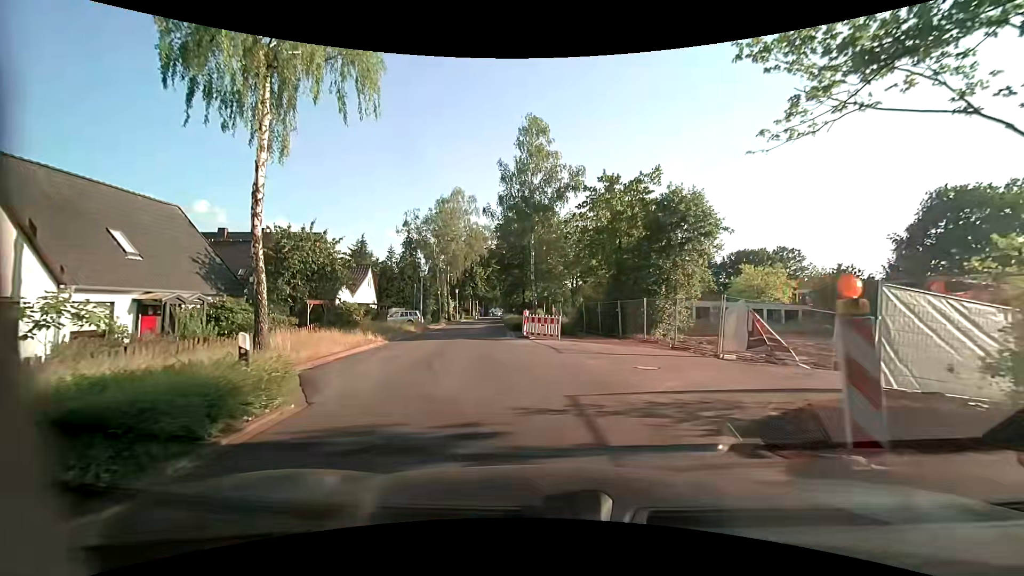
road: unclassified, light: Day
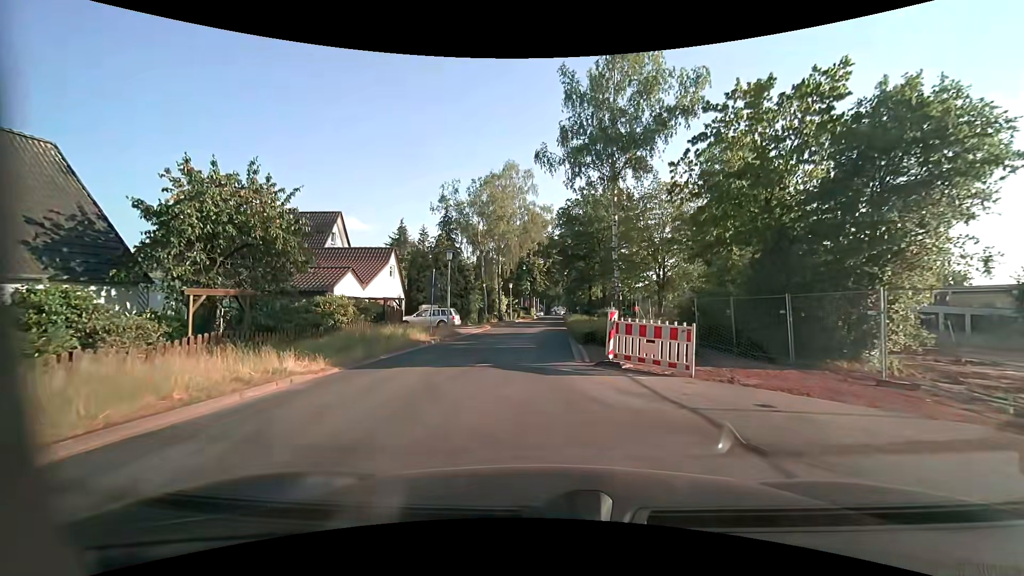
(-0.8, +11.5) m; -7°
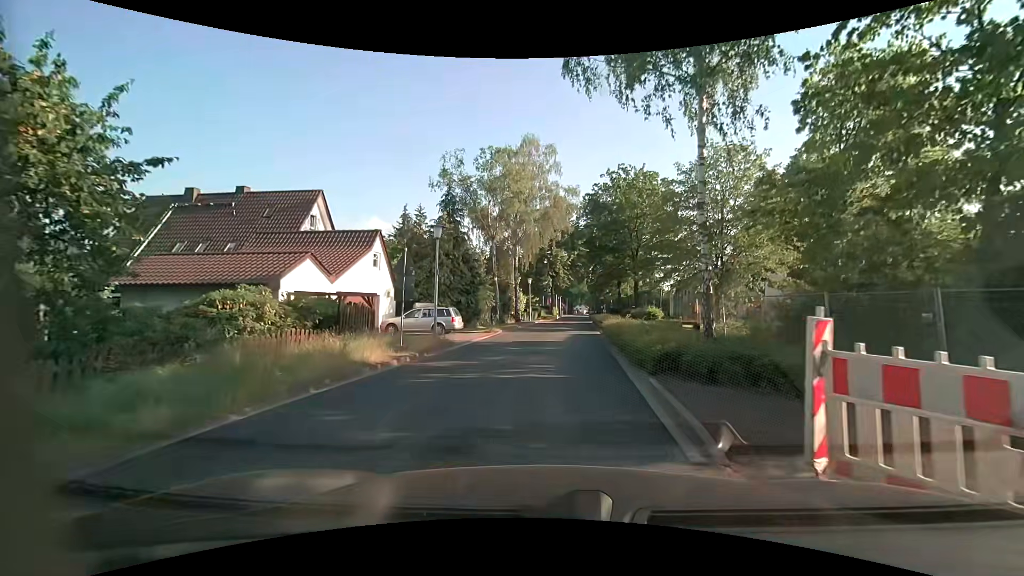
(-0.2, +7.8) m; -3°
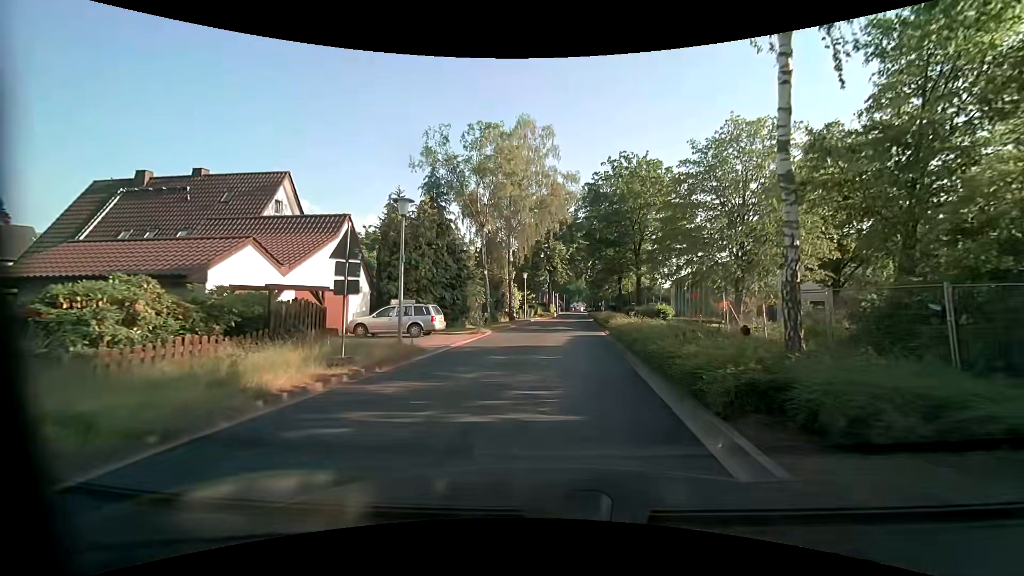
(0.0, +4.0) m; -1°
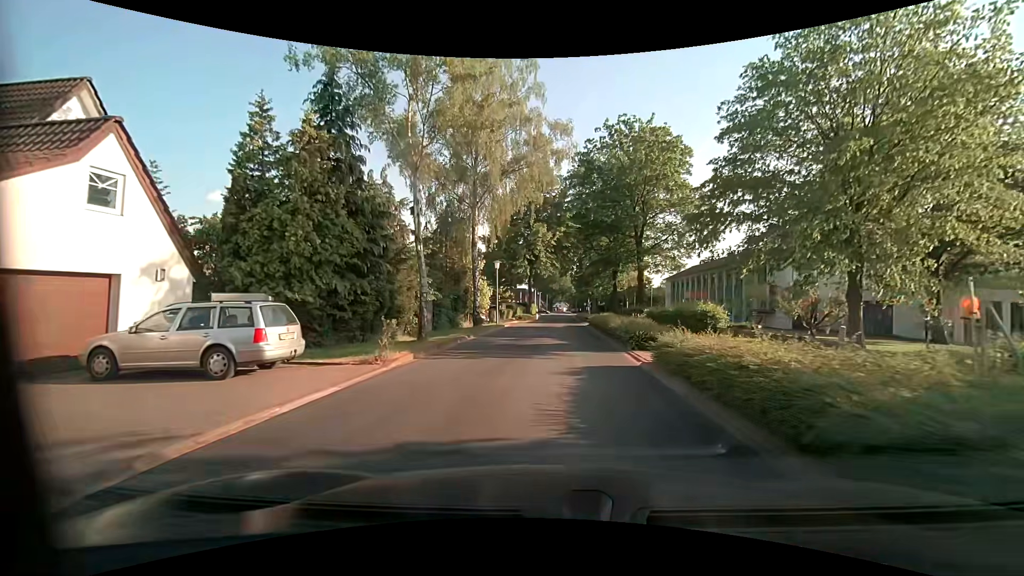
(+0.4, +12.2) m; +3°
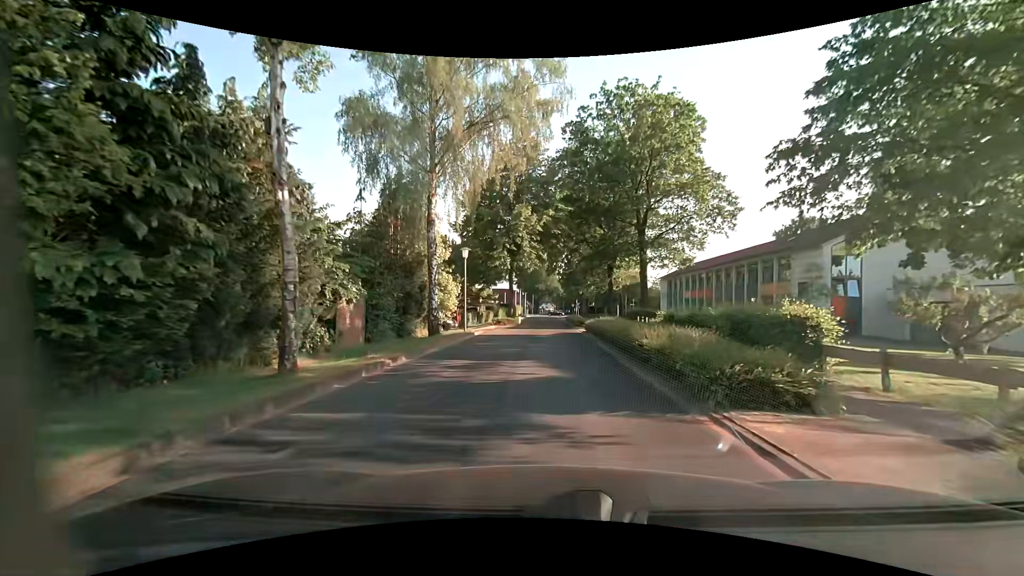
(+0.2, +8.4) m; +3°
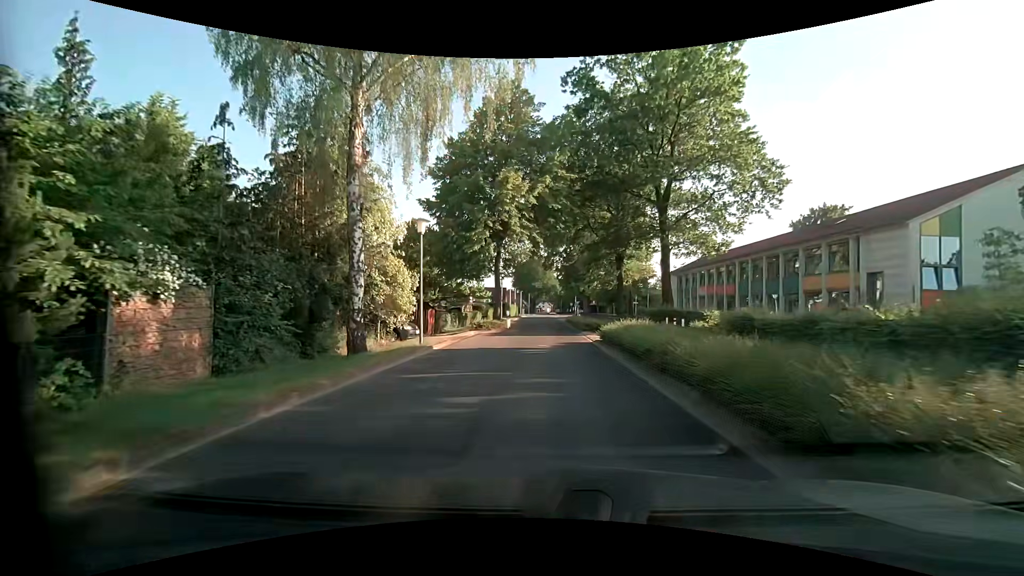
(-0.1, +8.6) m; 0°
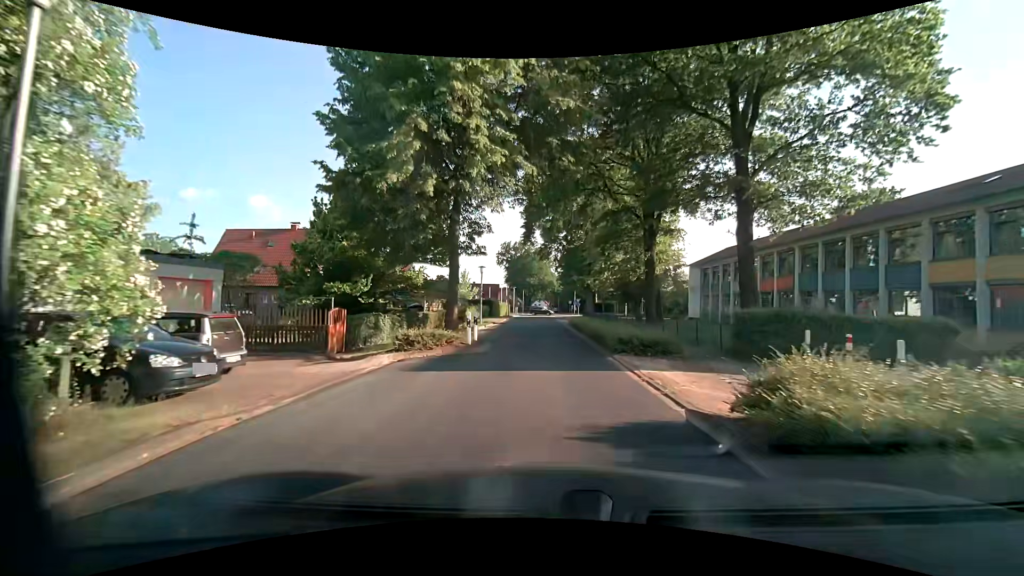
(0.0, +13.5) m; 0°
(0, +10) (0, +20) (0, +30) (0, +40) (0, +50) (0, +60) (+1, +70) (+2, +80) (+3, +90) (+6, +99) m
